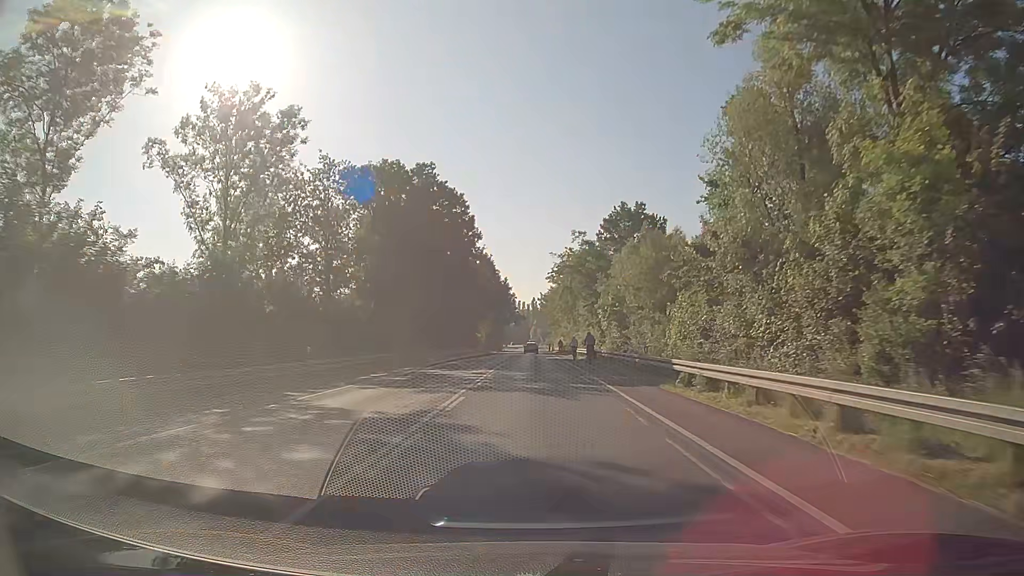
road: secondary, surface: asphalt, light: Day
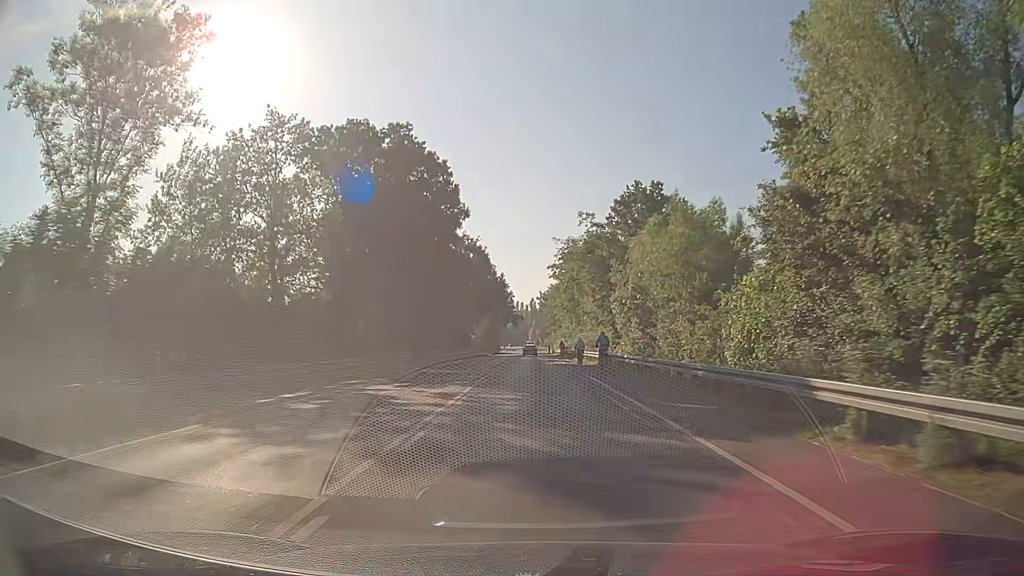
(0.0, +10.8) m; 0°
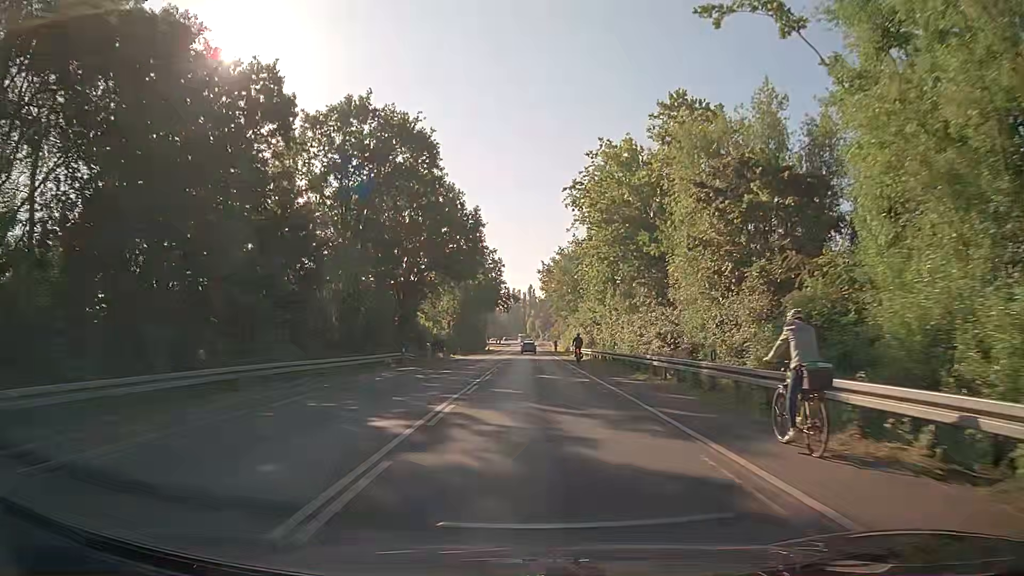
(+0.1, +54.1) m; 0°
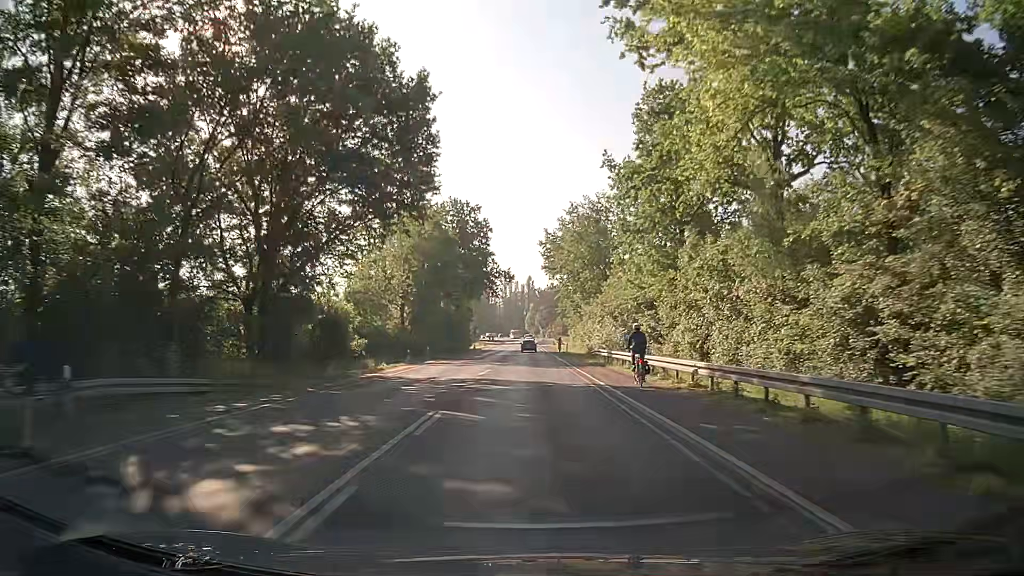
(+0.1, +32.5) m; 0°
(0, +10) (0, +20) (0, +30) (0, +40) (0, +50) (0, +60) (0, +70) (0, +80) (0, +90) (0, +100) m
